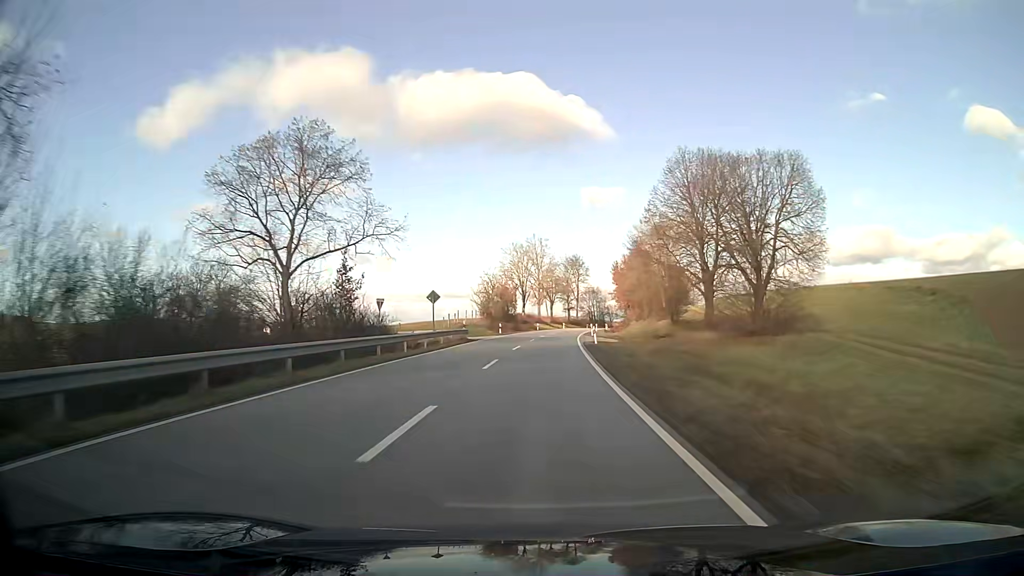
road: secondary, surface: asphalt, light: Day
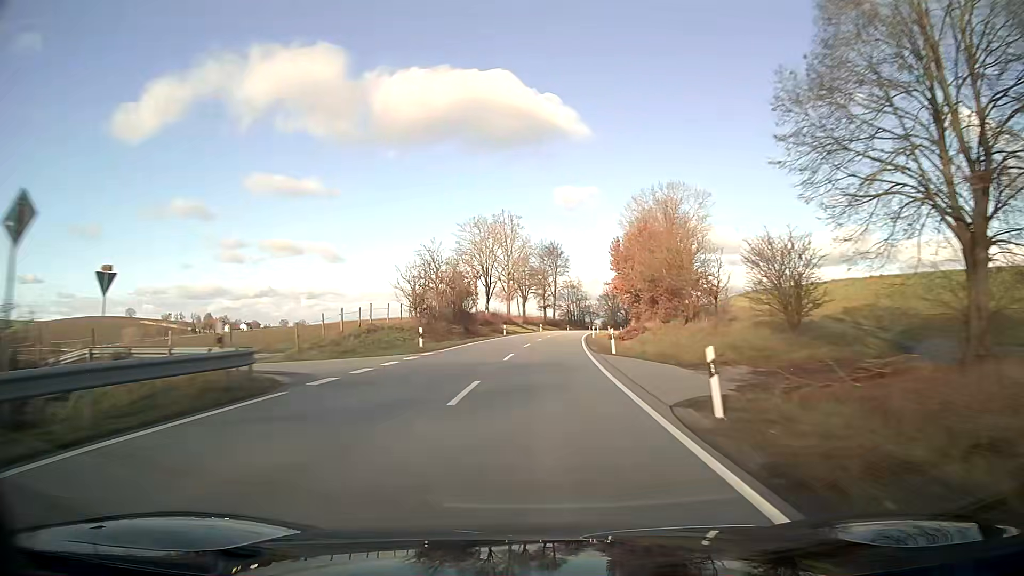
(+0.7, +31.6) m; +3°
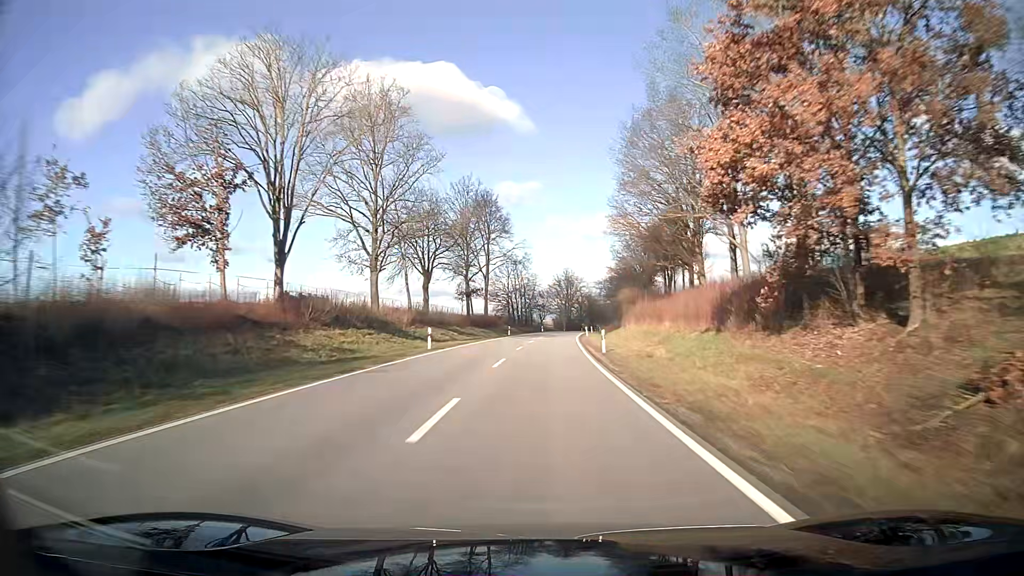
(+2.9, +63.1) m; +5°
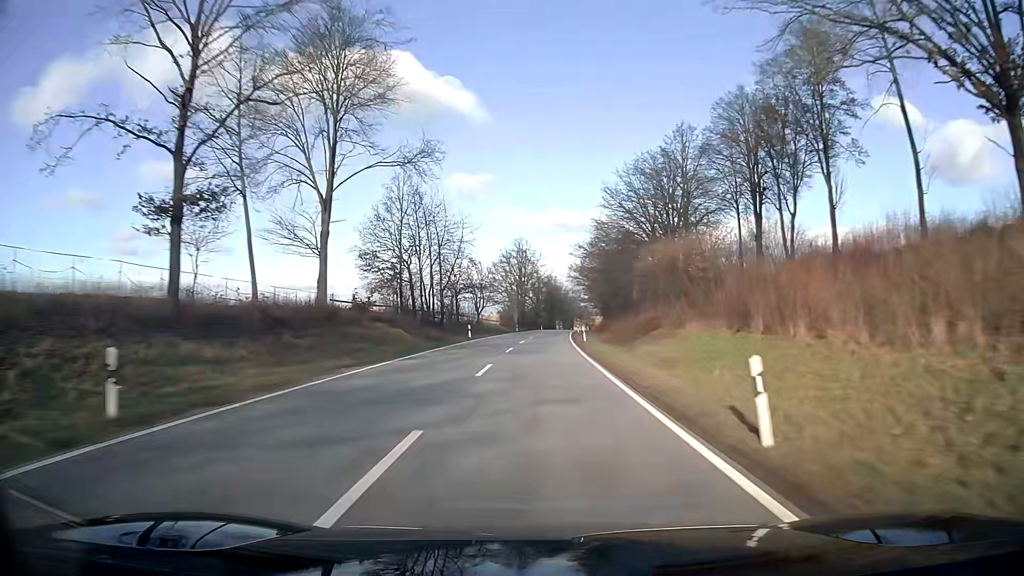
(+2.3, +63.3) m; +4°
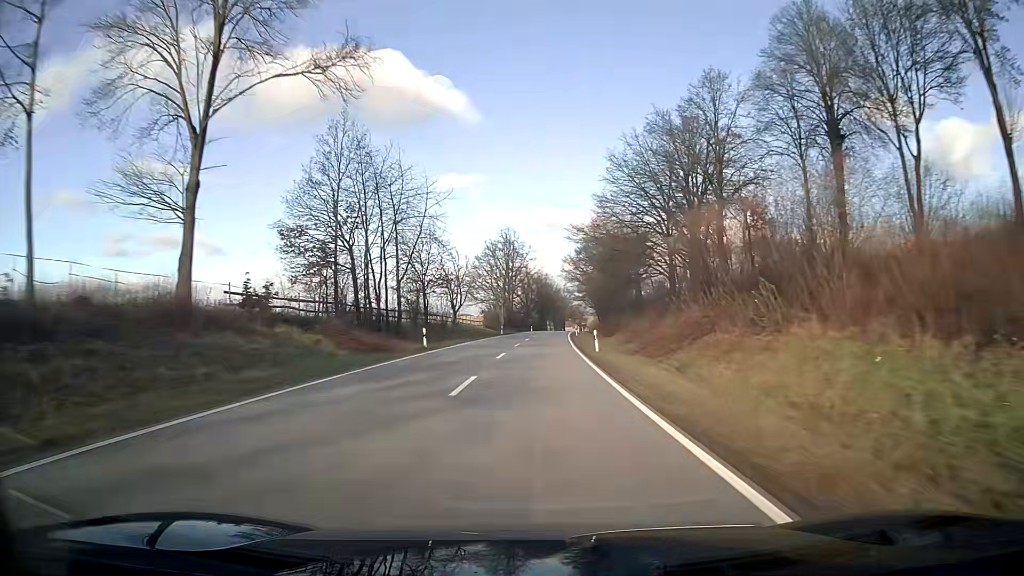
(+0.1, +15.9) m; +1°
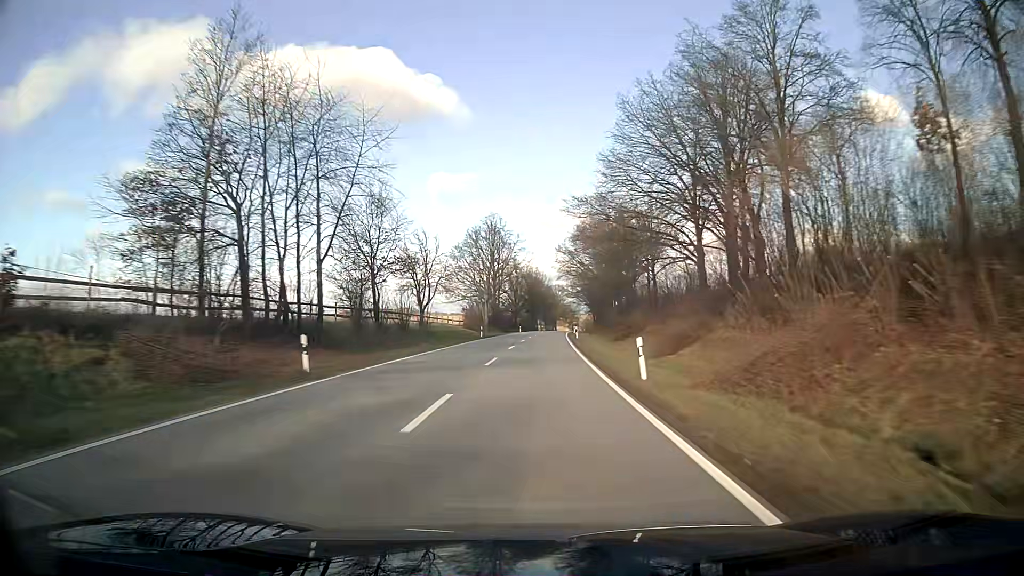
(+0.1, +15.9) m; +1°
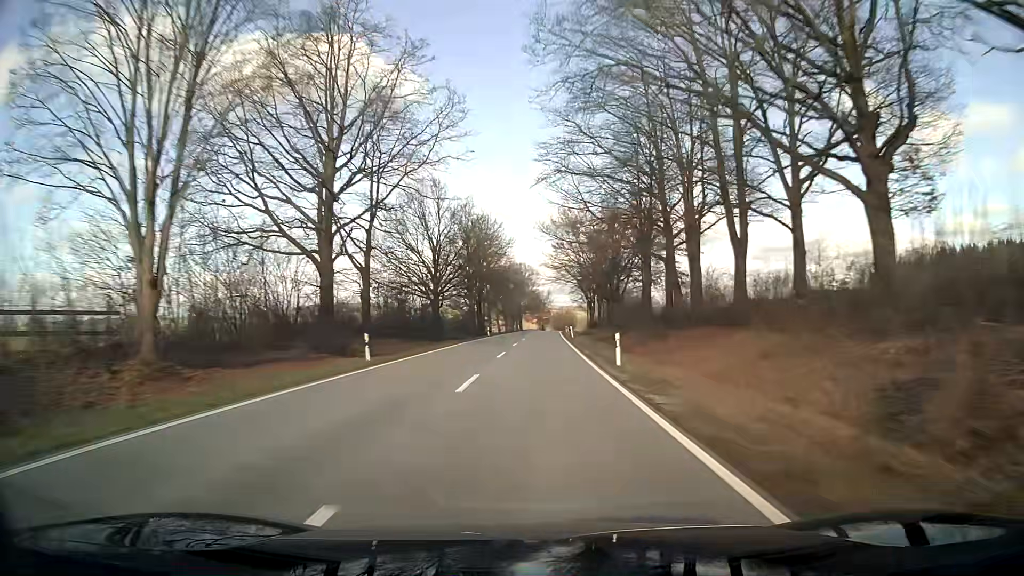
(+2.3, +79.4) m; +3°
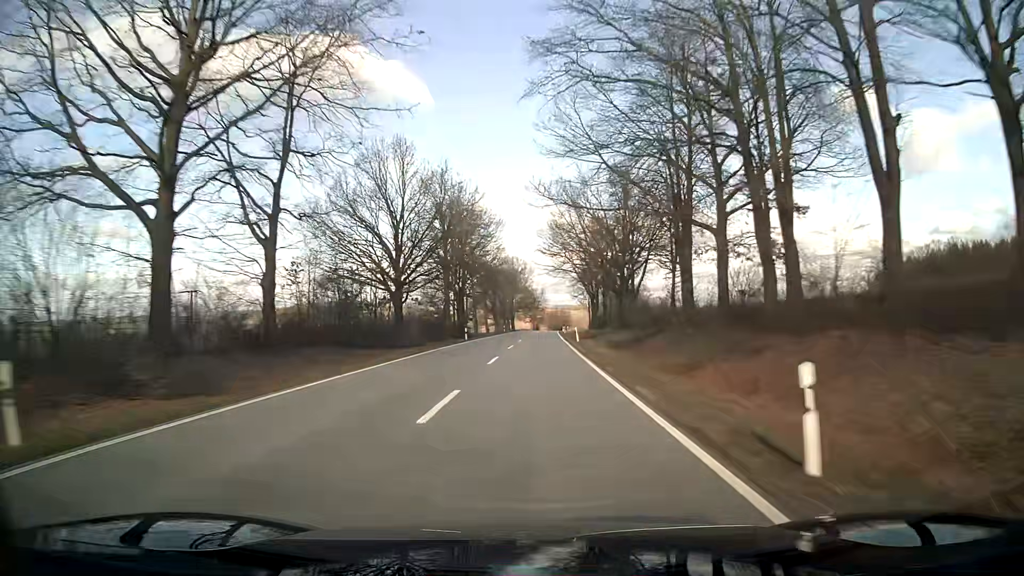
(+0.1, +16.0) m; 0°
